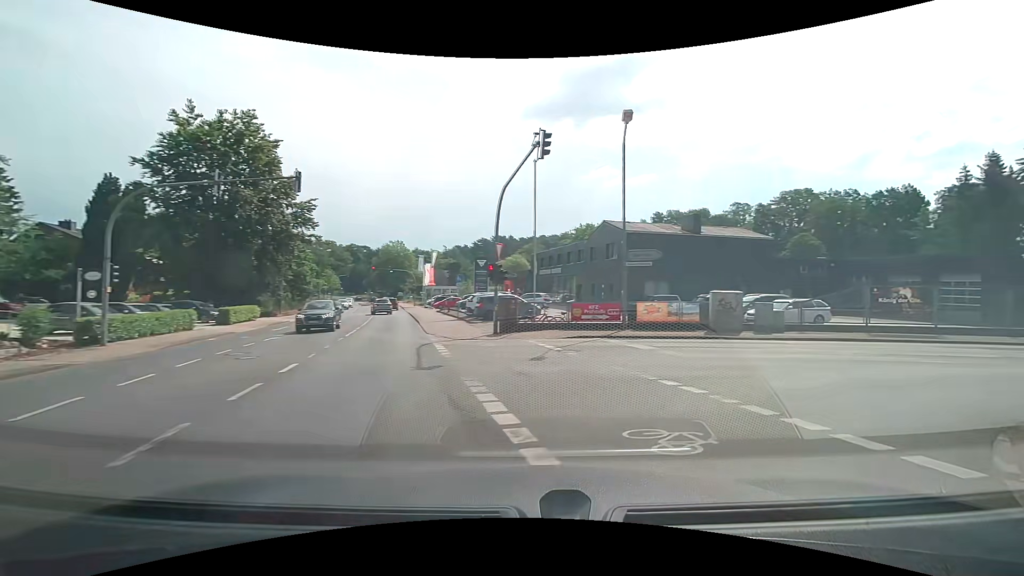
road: tertiary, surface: asphalt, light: Day
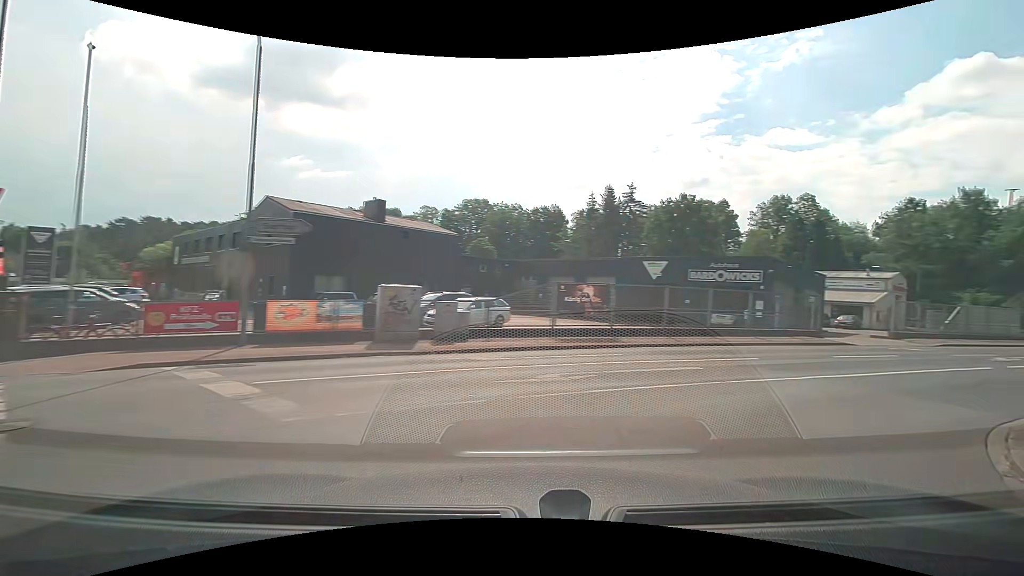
(+2.0, +6.6) m; +34°
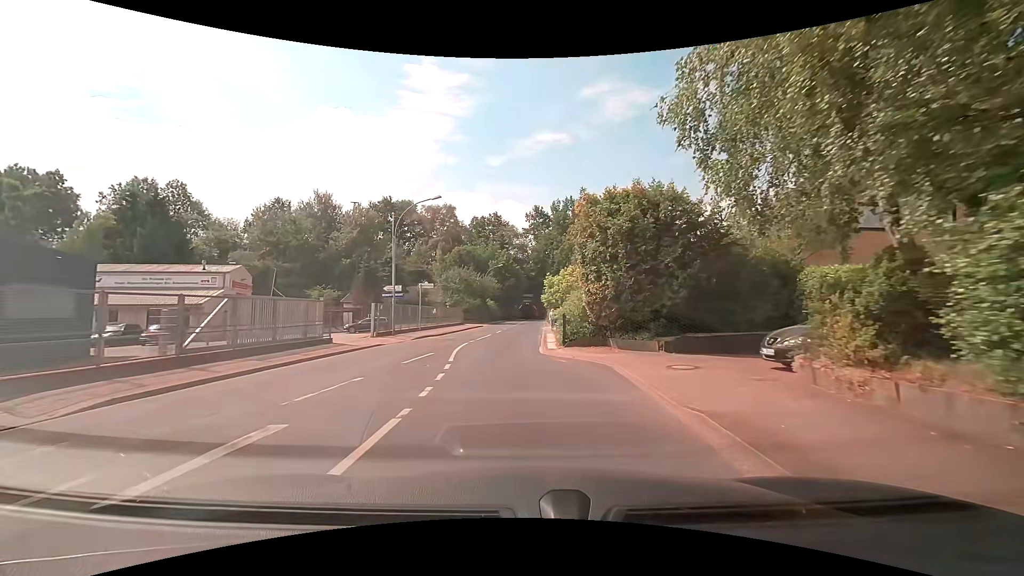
(+13.8, +13.8) m; +64°
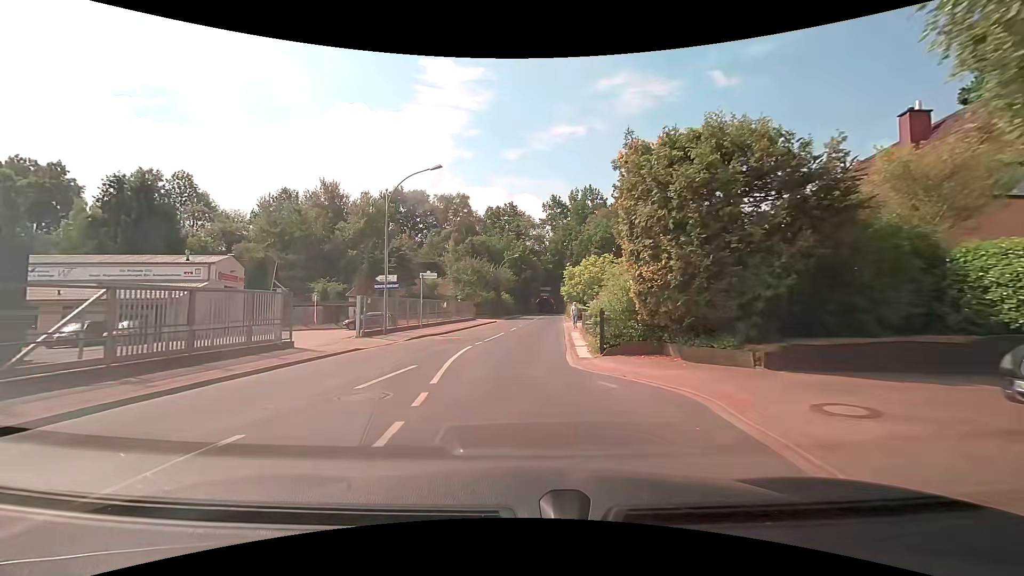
(-0.1, +5.2) m; -2°
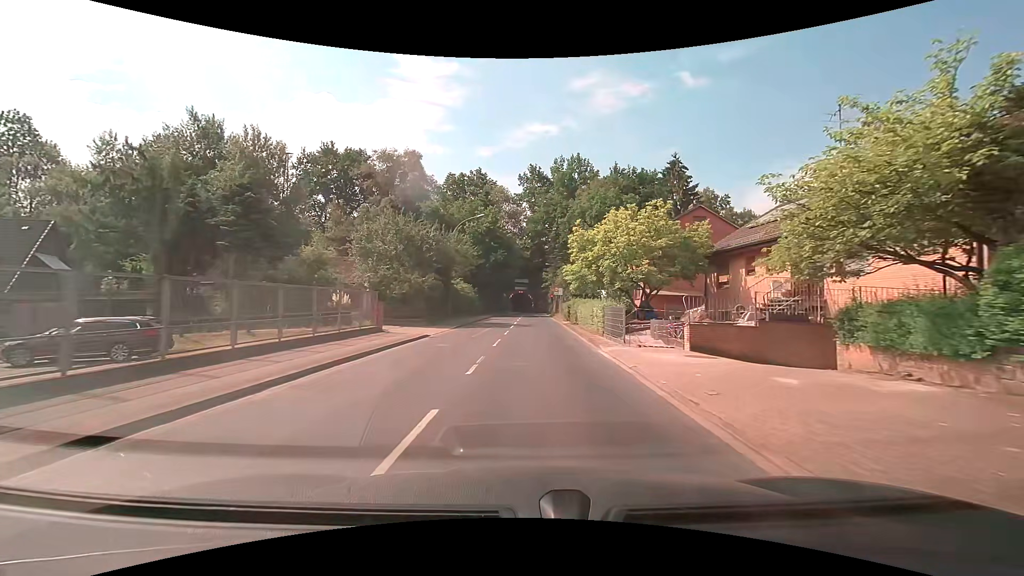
(+0.3, +26.7) m; +4°
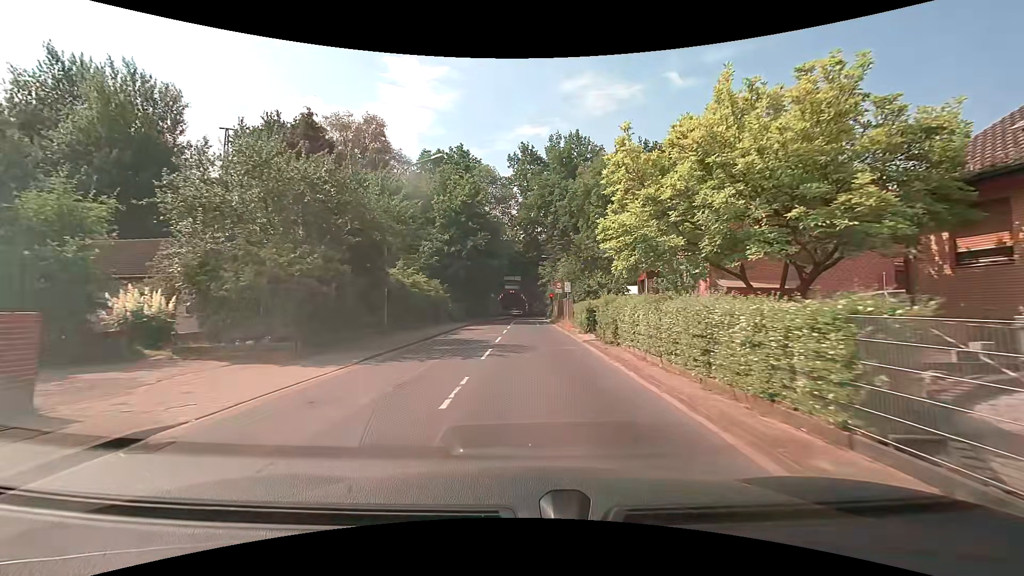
(+0.2, +15.5) m; +1°
